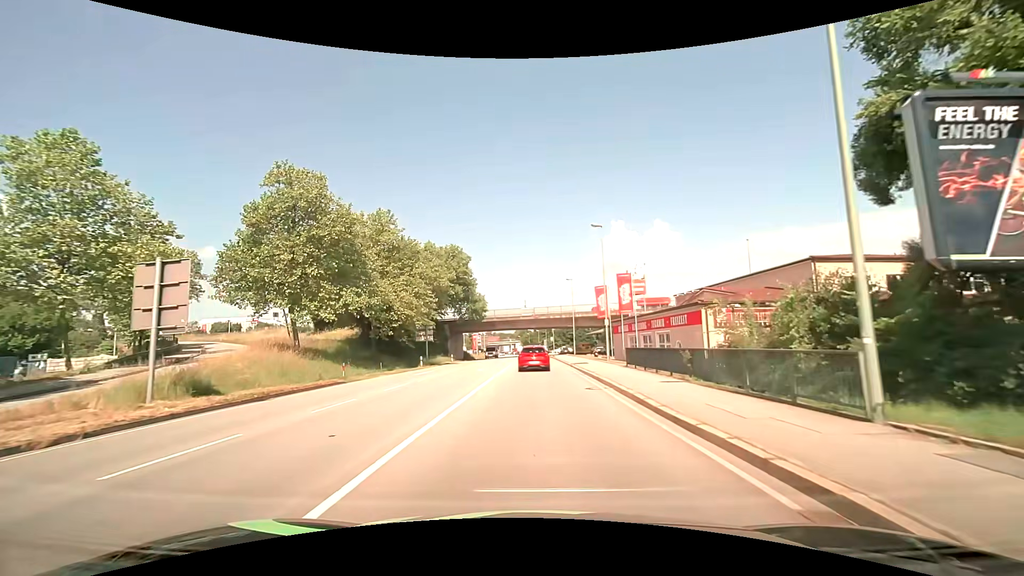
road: primary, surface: asphalt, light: Day
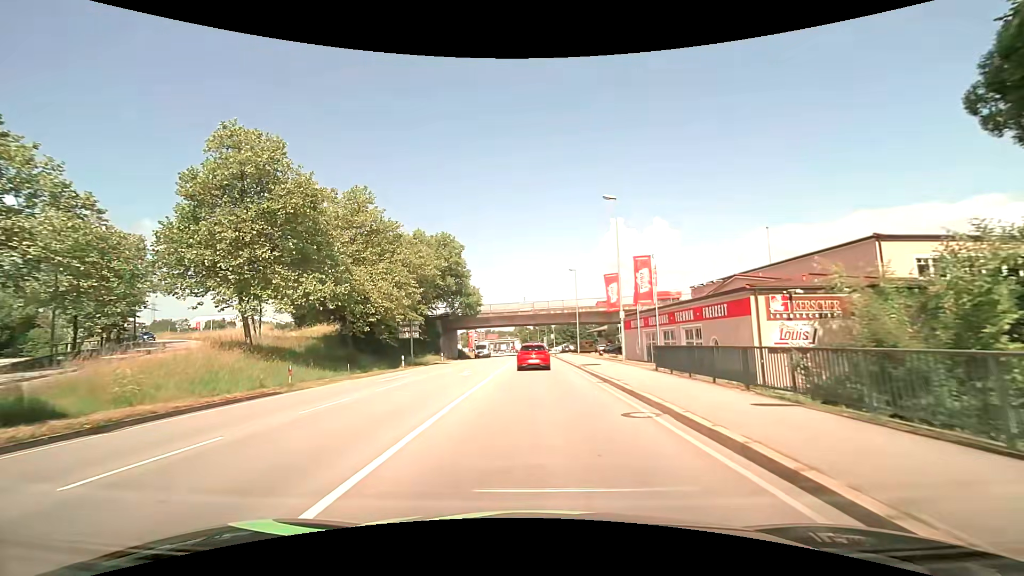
(0.0, +6.5) m; 0°
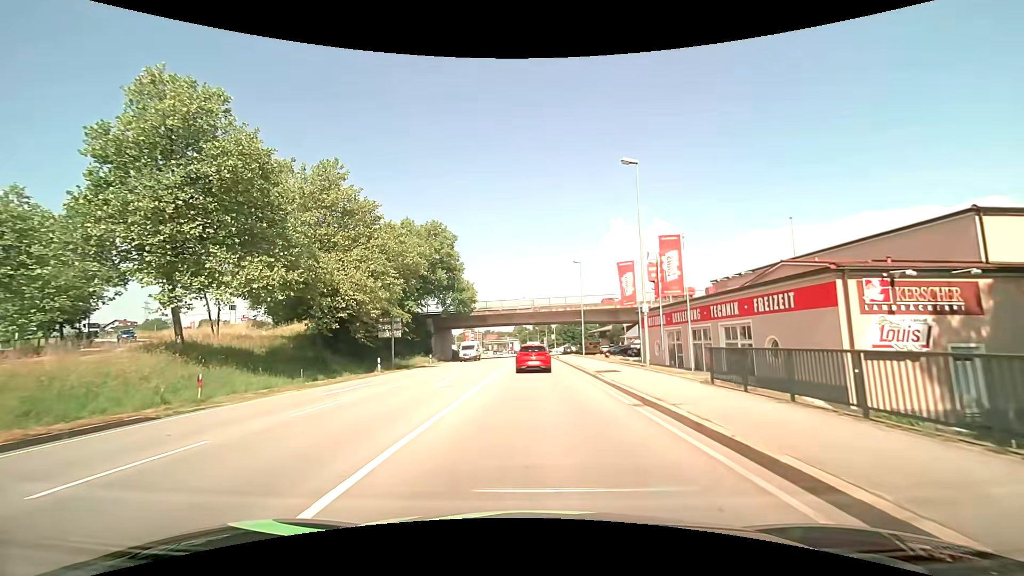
(0.0, +6.3) m; 0°
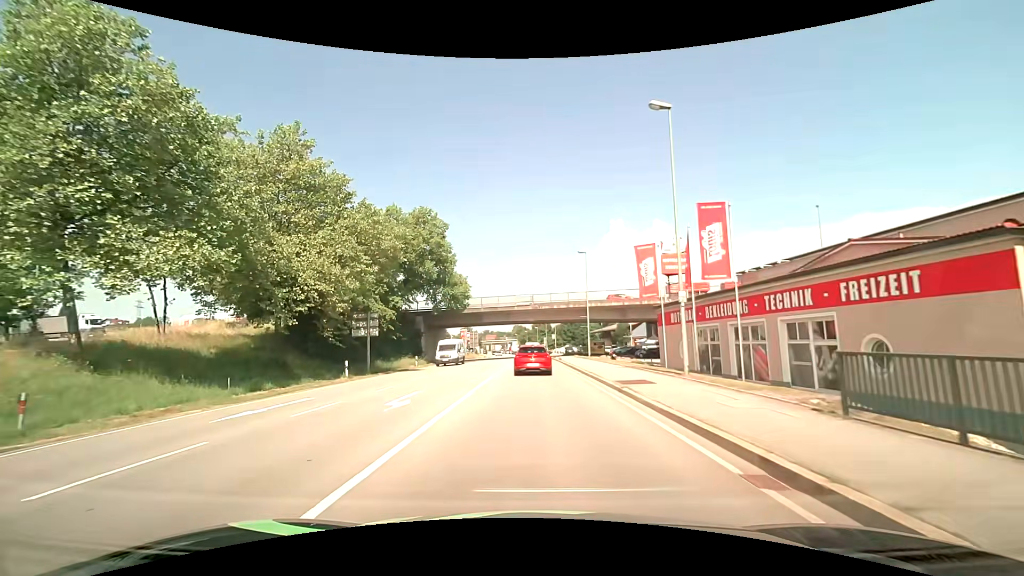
(0.0, +5.9) m; 0°
